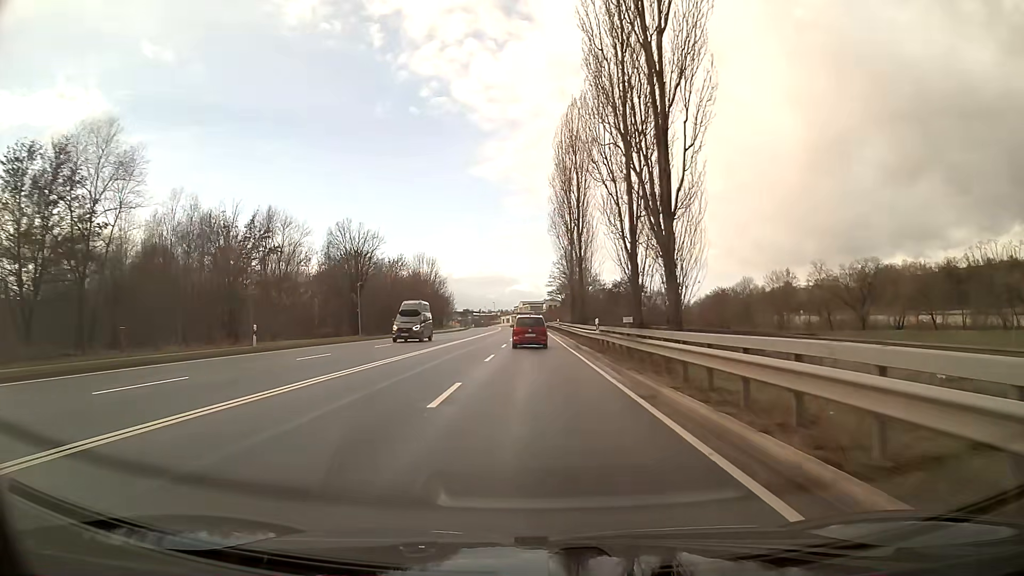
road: primary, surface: asphalt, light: Day
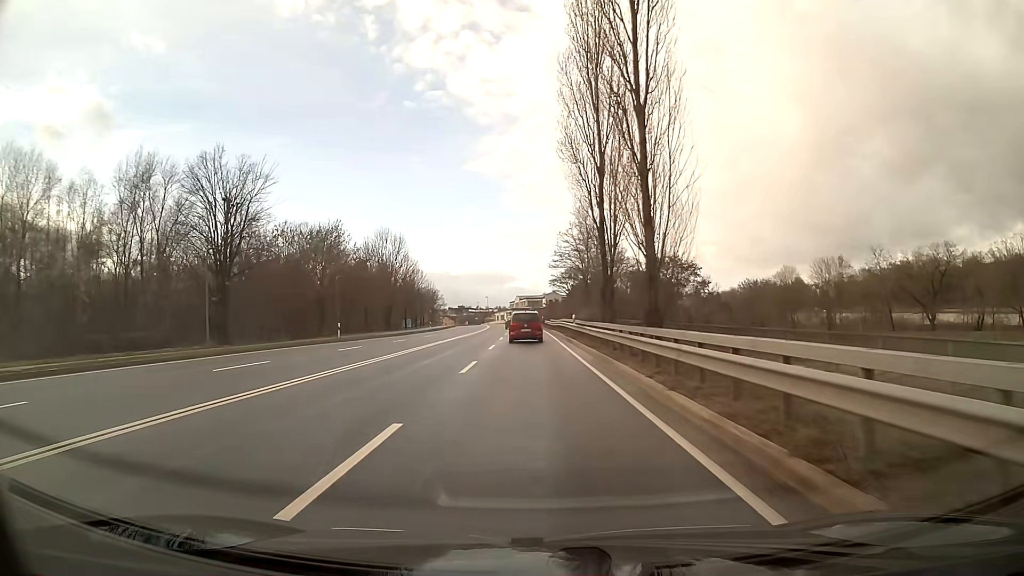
(0.0, +30.1) m; 0°
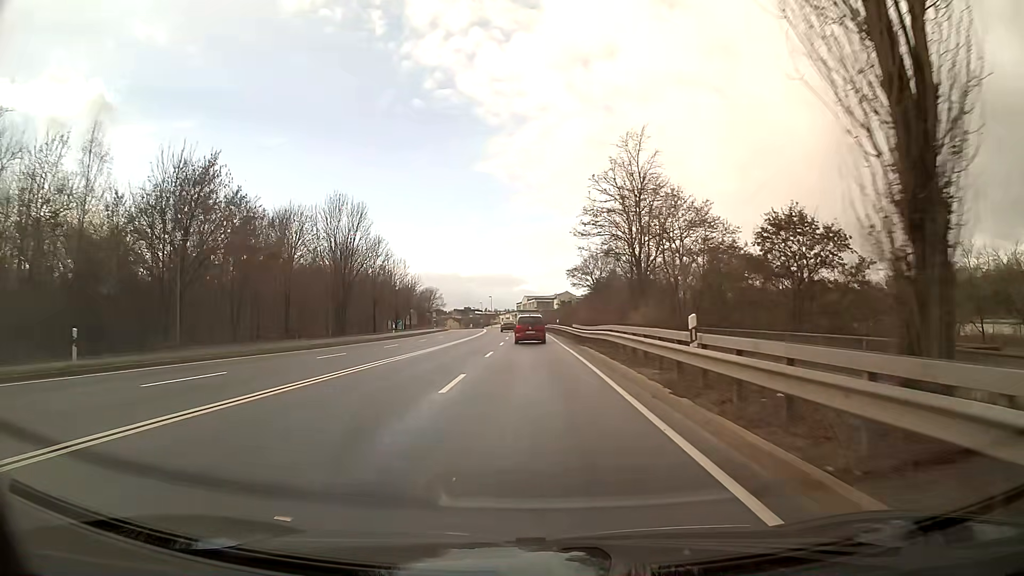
(-0.2, +28.0) m; -1°
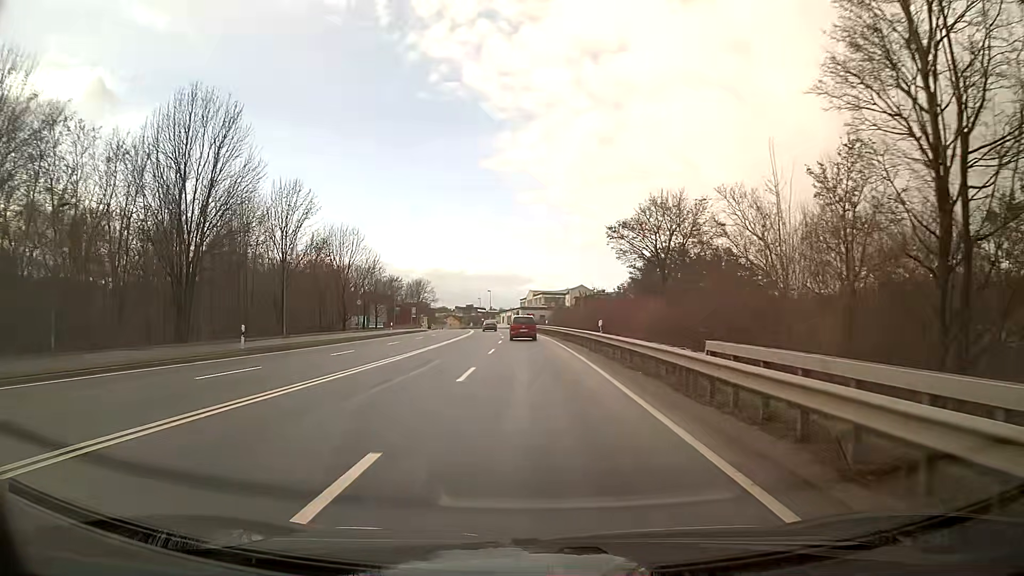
(-0.1, +33.8) m; 0°
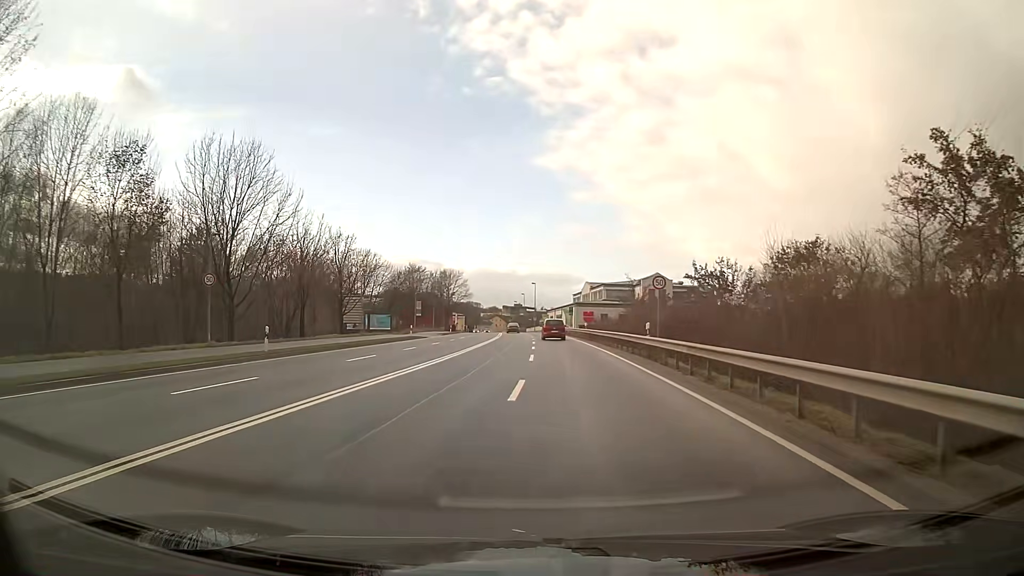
(-1.2, +39.3) m; -5°
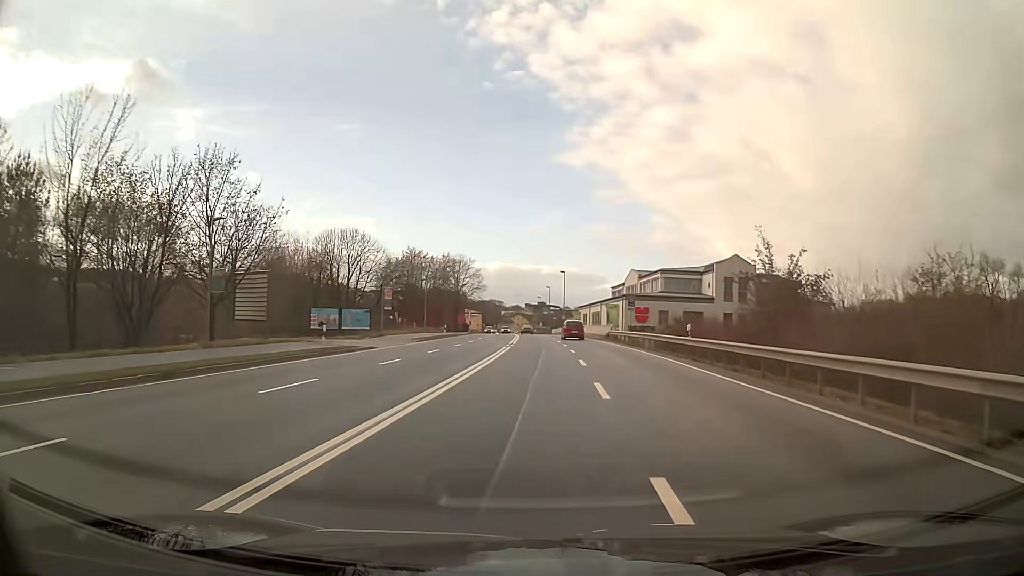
(-0.7, +30.7) m; -2°
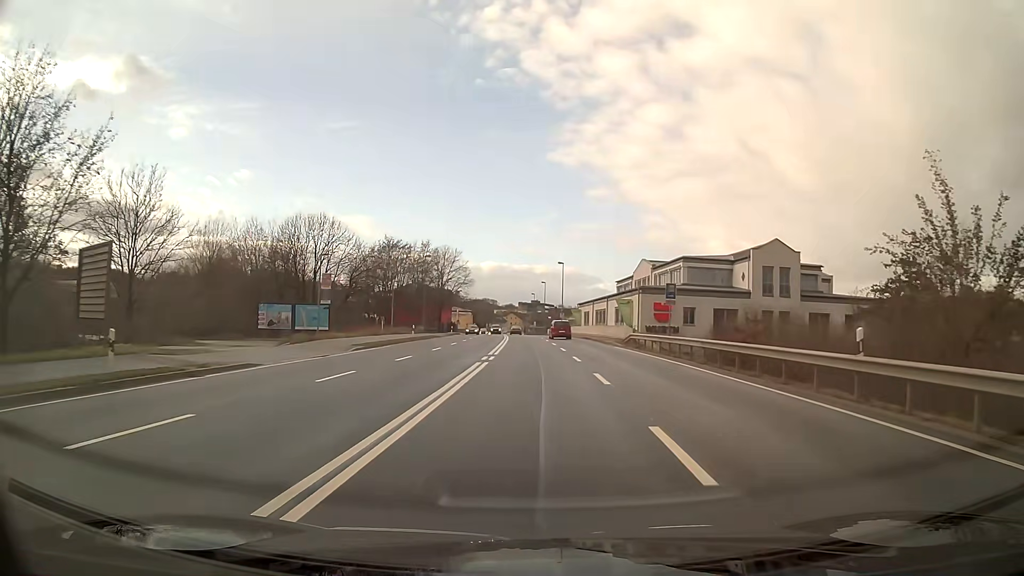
(+0.1, +15.3) m; +1°
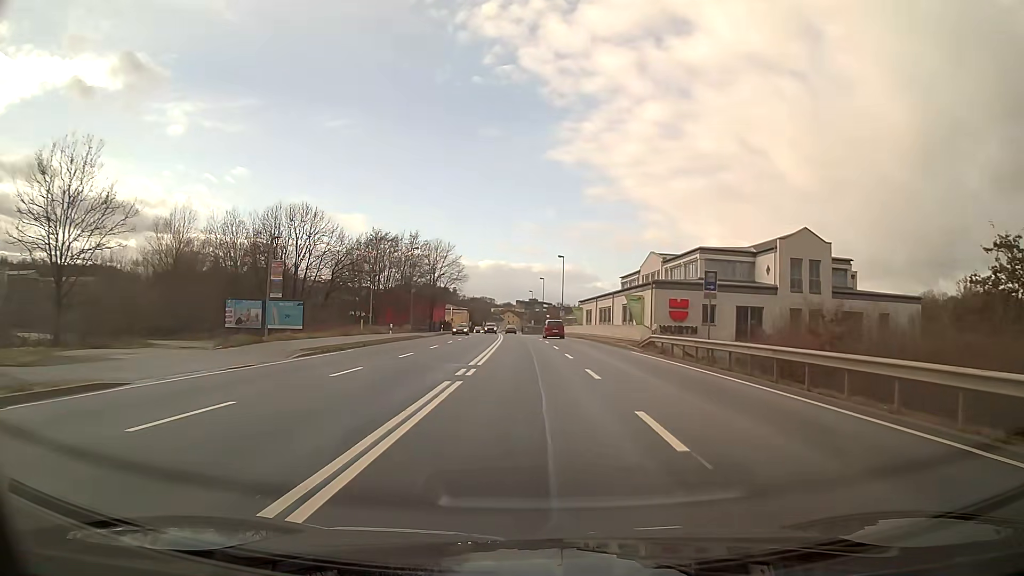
(0.0, +7.6) m; 0°
(0, +10) (0, +20) (0, +30) (0, +40) (-1, +50) (-1, +60) (-2, +70) (-2, +80) (-3, +90) (-3, +100) m
